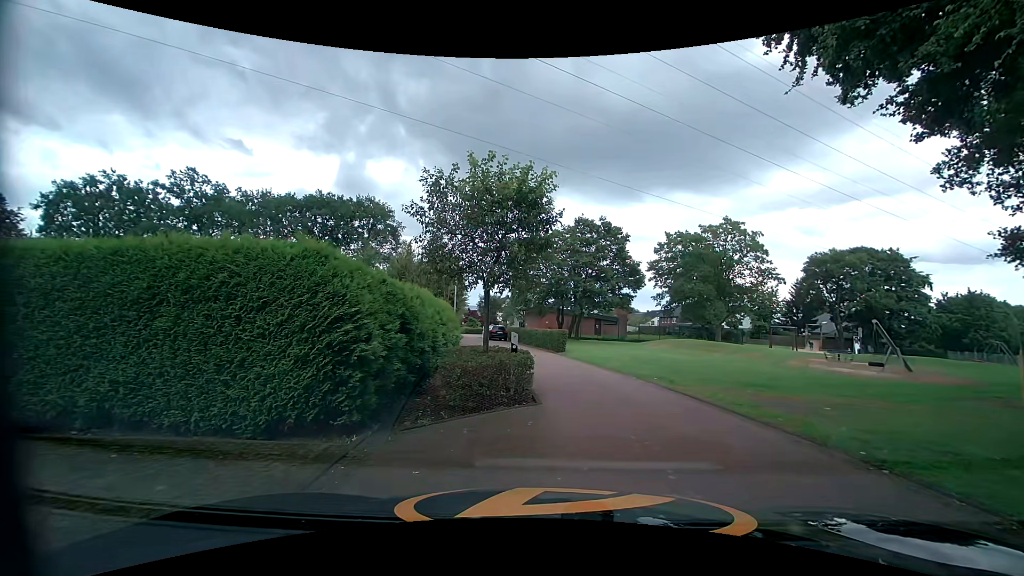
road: tertiary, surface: asphalt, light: Day
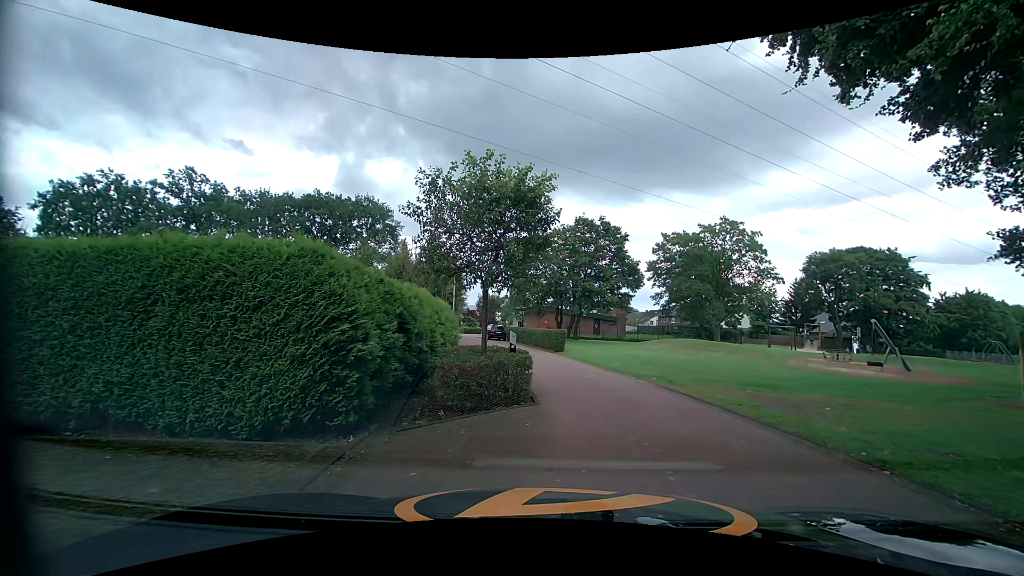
(0.0, +0.1) m; 0°
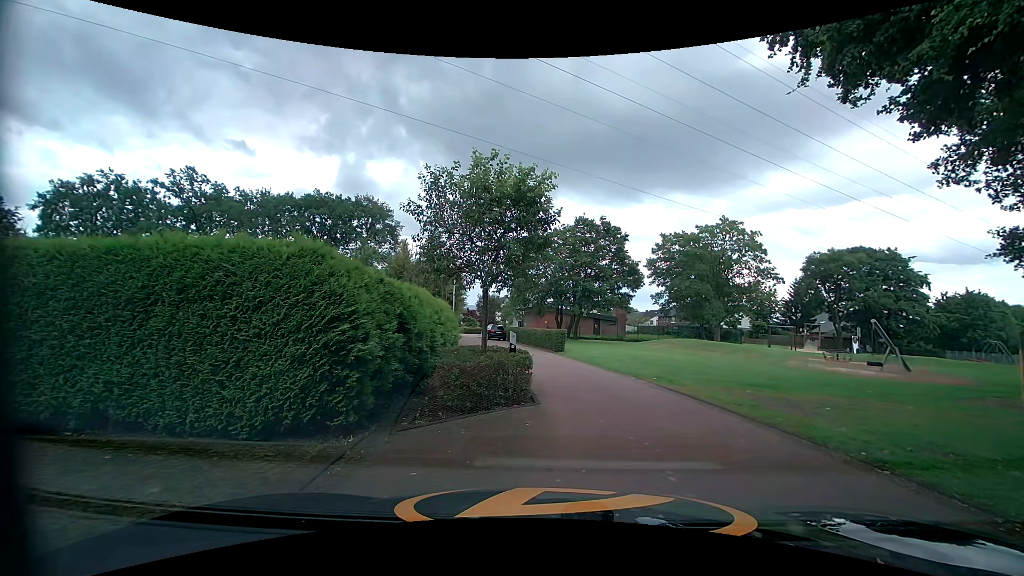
(0.0, 0.0) m; 0°
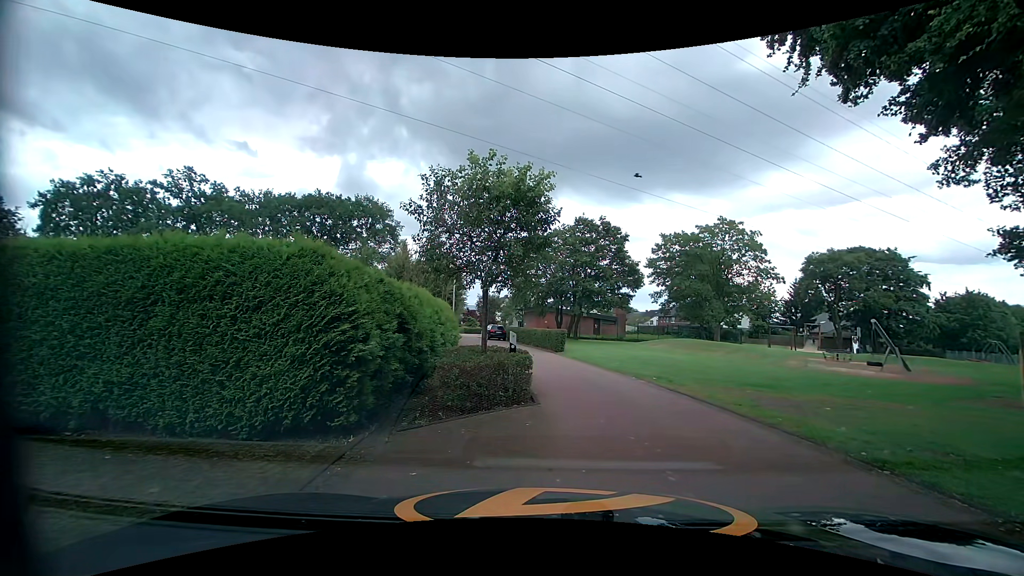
(0.0, 0.0) m; 0°
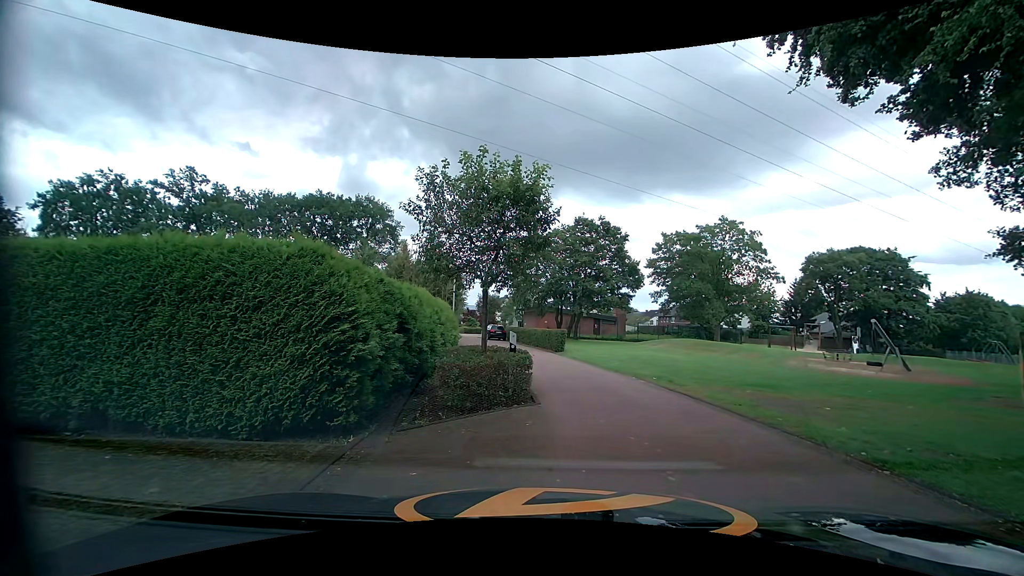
(0.0, 0.0) m; 0°
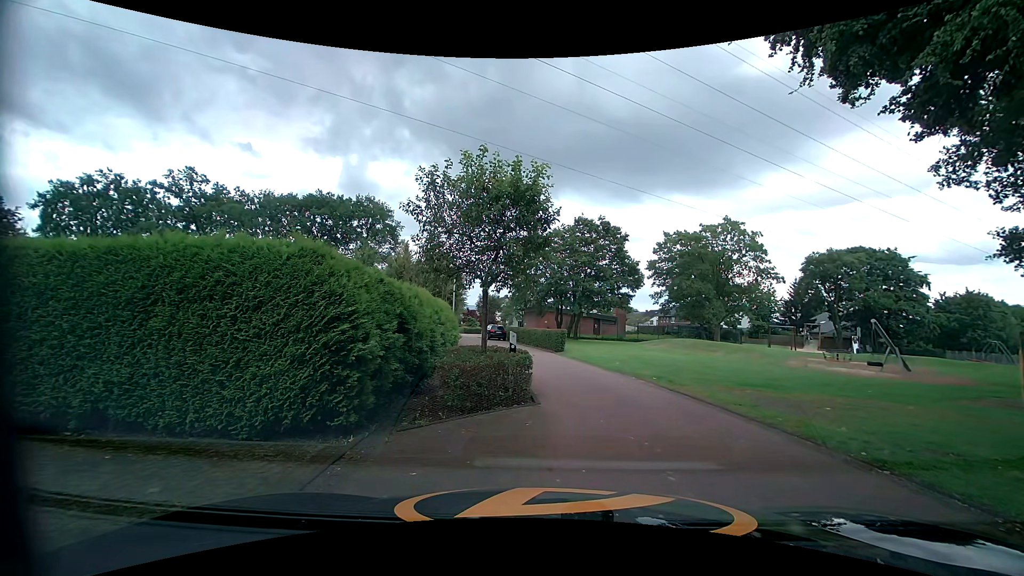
(0.0, 0.0) m; 0°
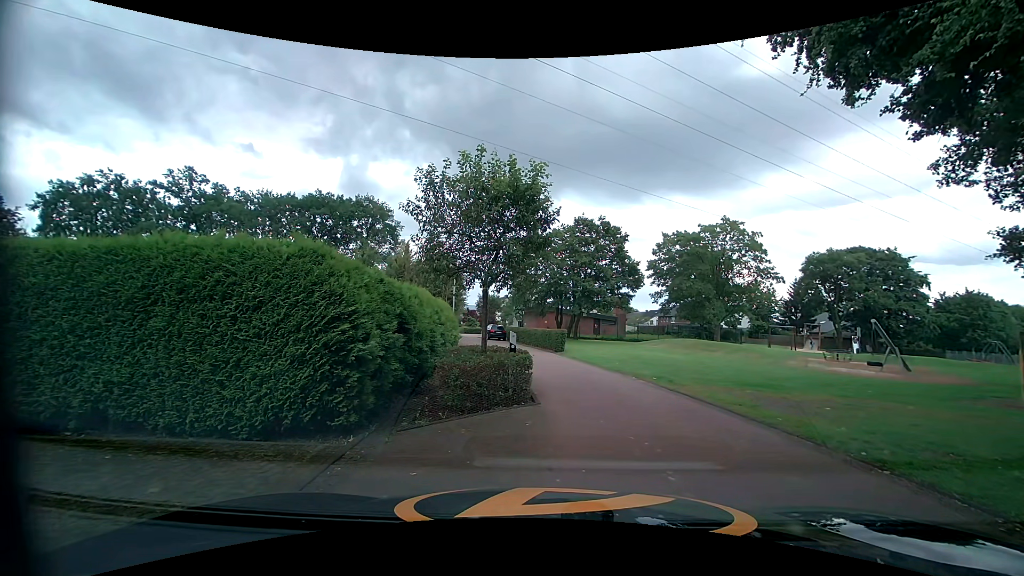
(0.0, 0.0) m; 0°
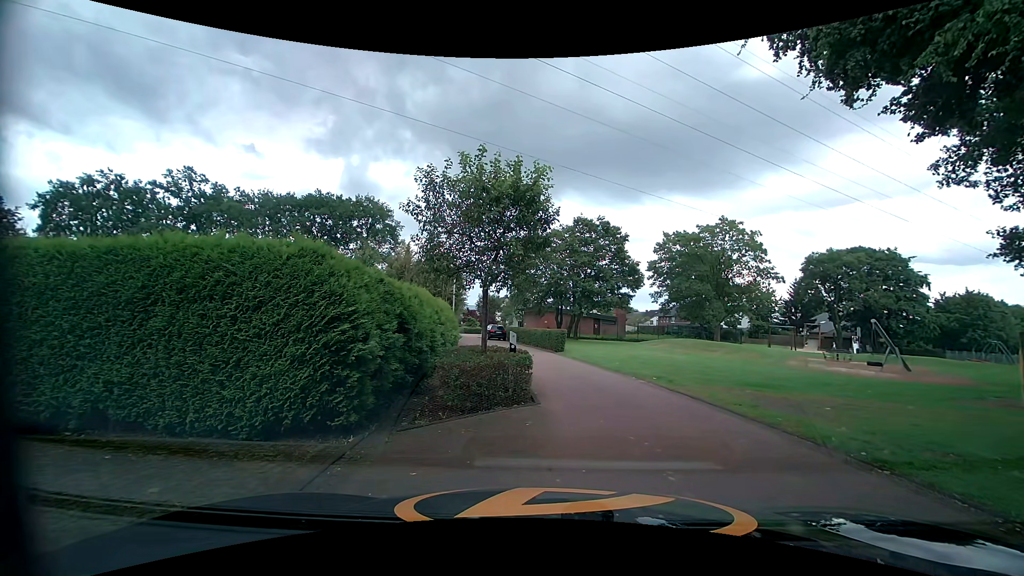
(0.0, 0.0) m; 0°
